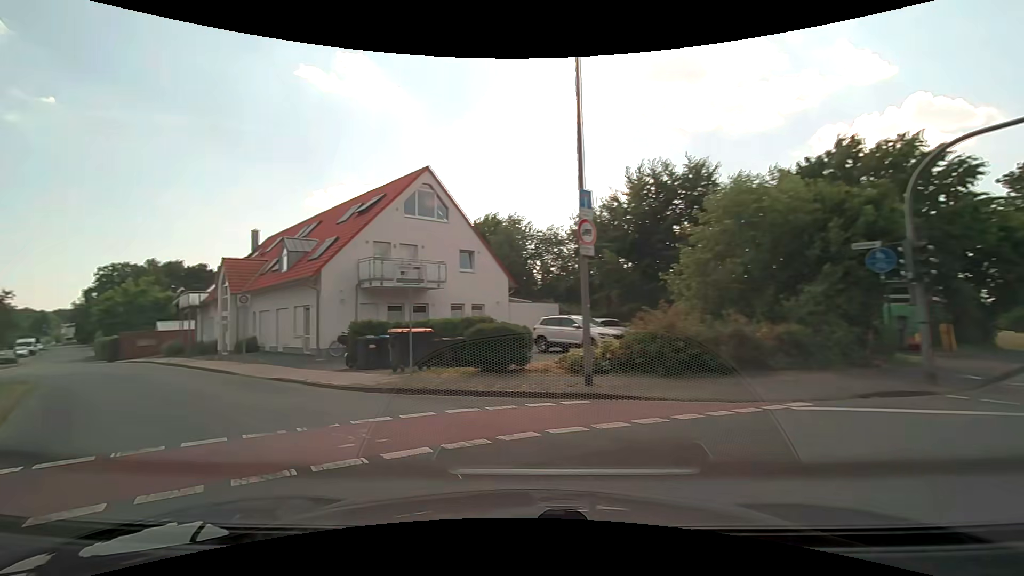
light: Day
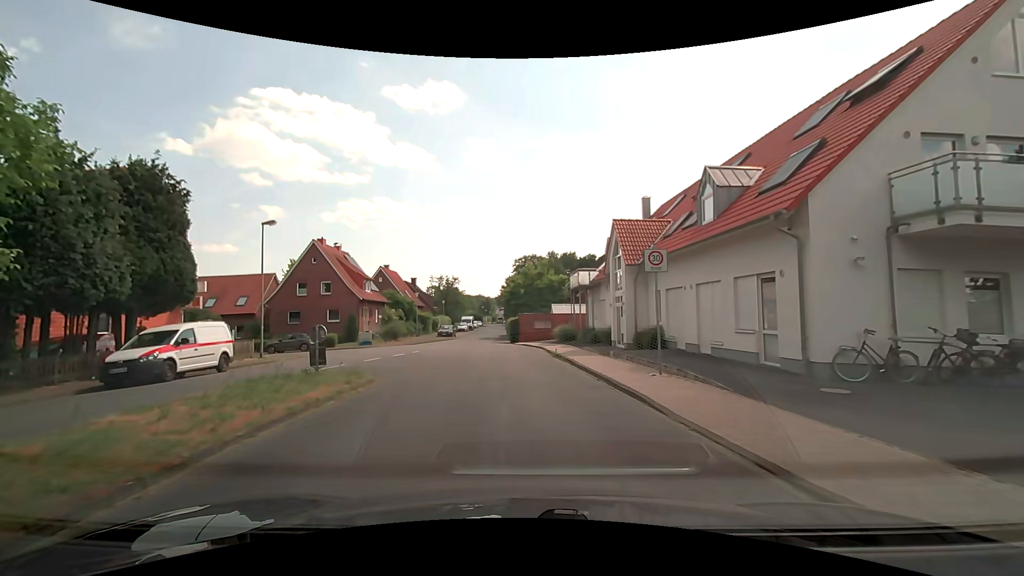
(-5.7, +11.4) m; -40°
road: residential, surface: paved
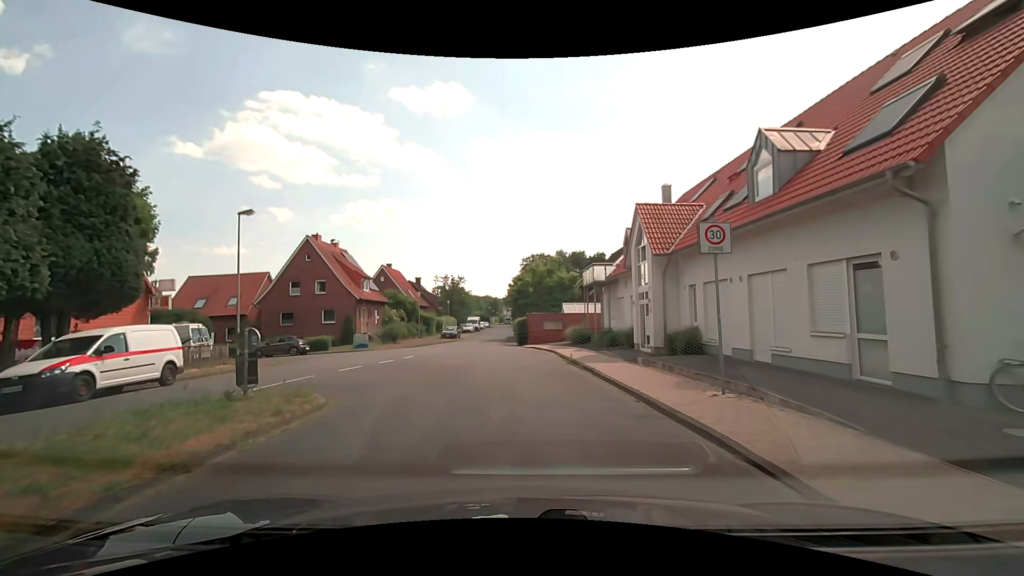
(-0.1, +3.4) m; -1°
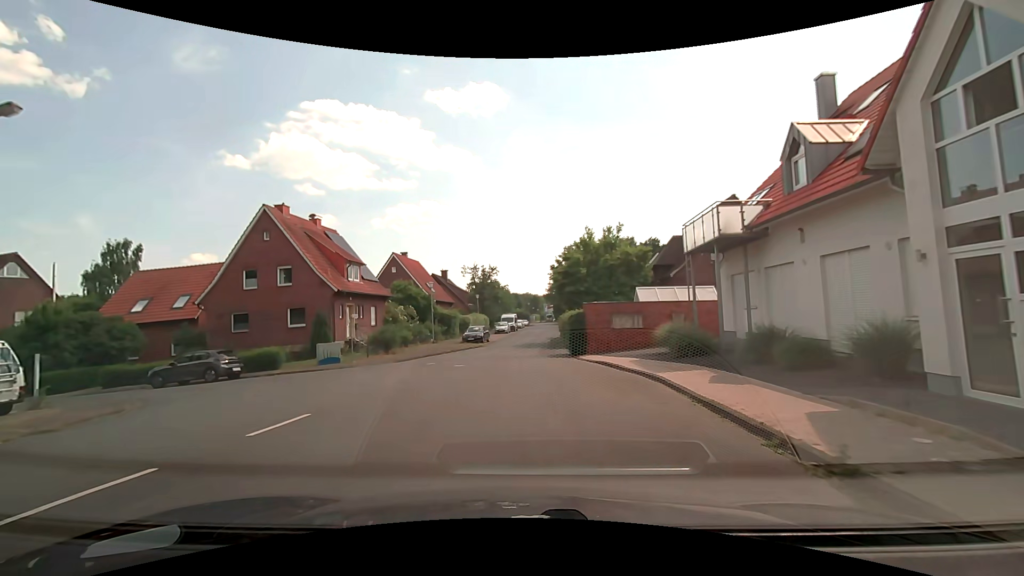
(-0.6, +14.6) m; -5°
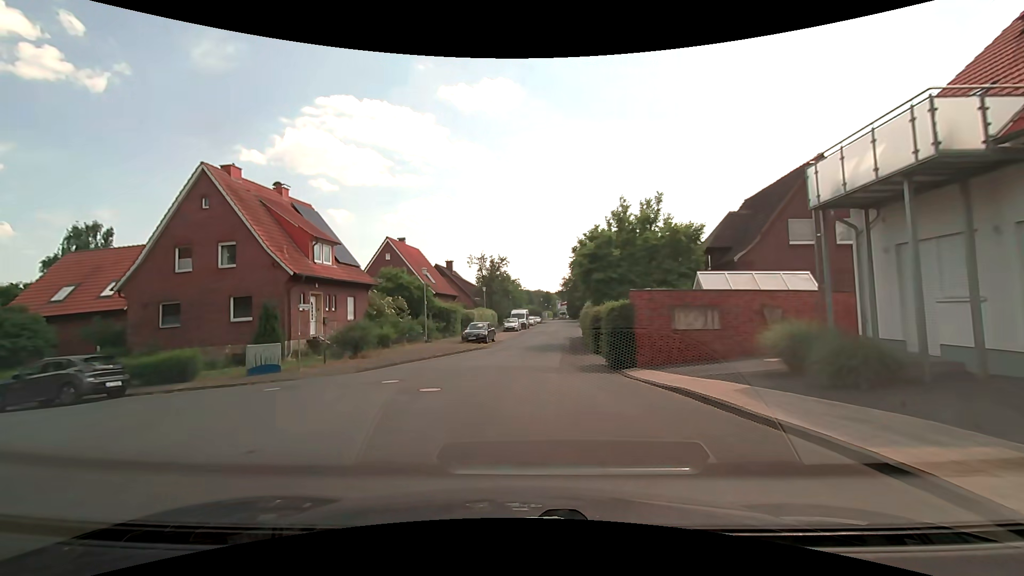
(-0.1, +7.8) m; -2°
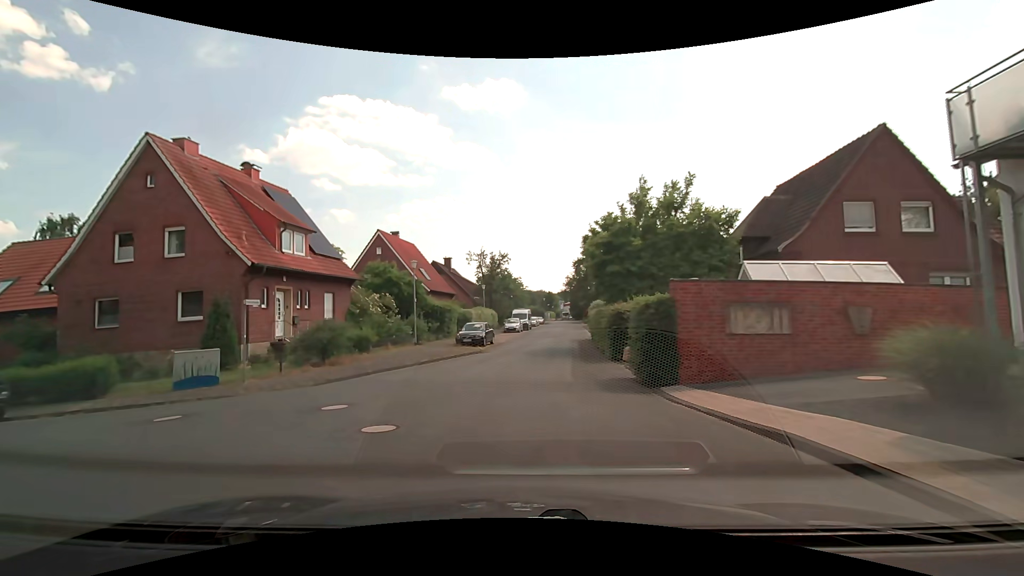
(0.0, +3.9) m; +1°
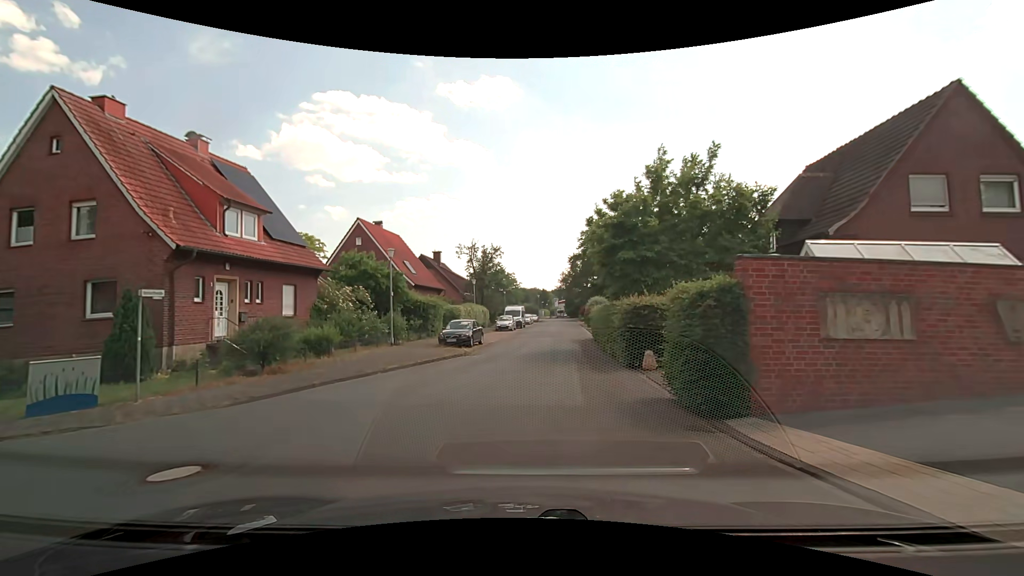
(0.0, +3.9) m; 0°
